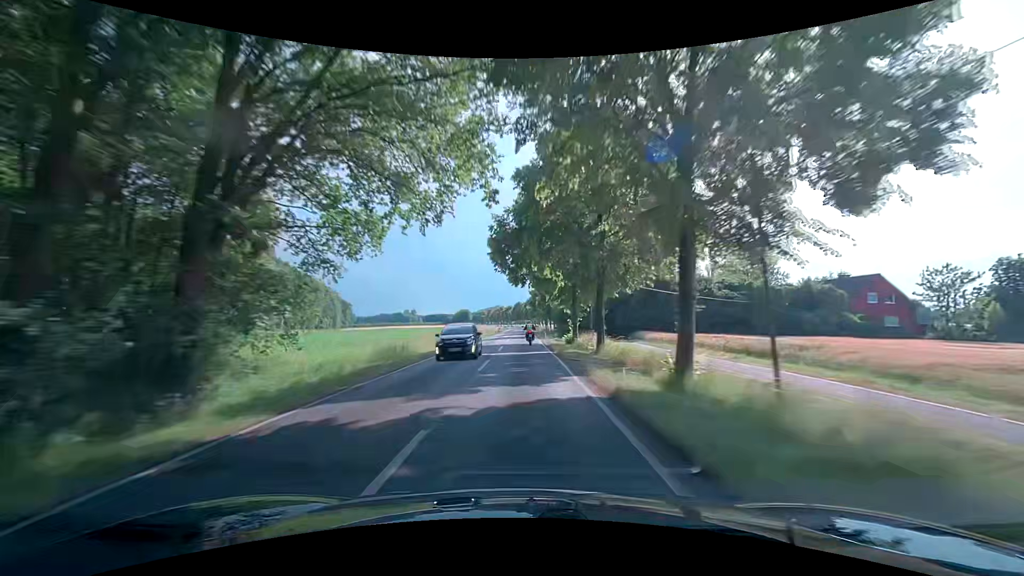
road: secondary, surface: asphalt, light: Day
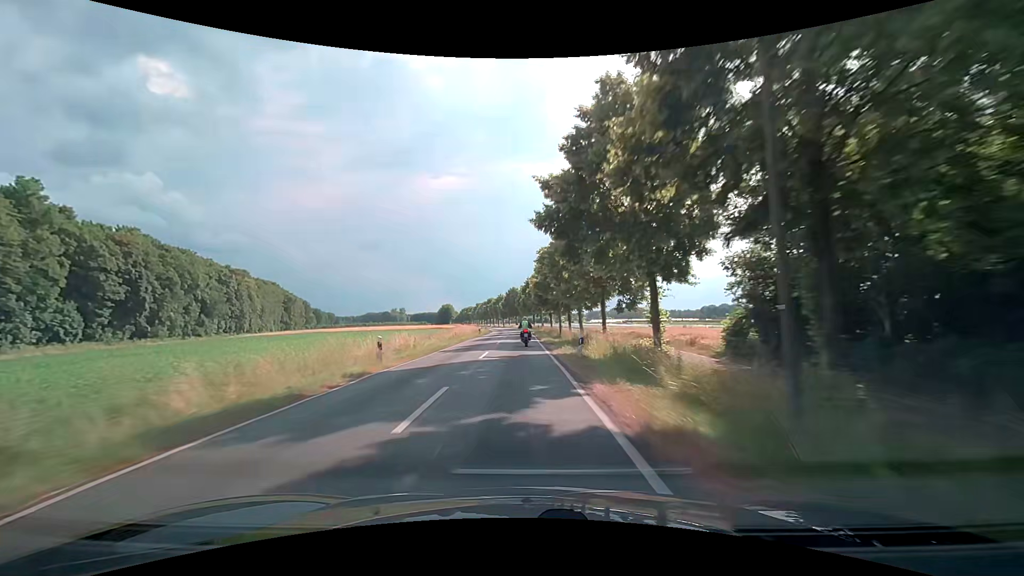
(+0.6, +79.9) m; +1°
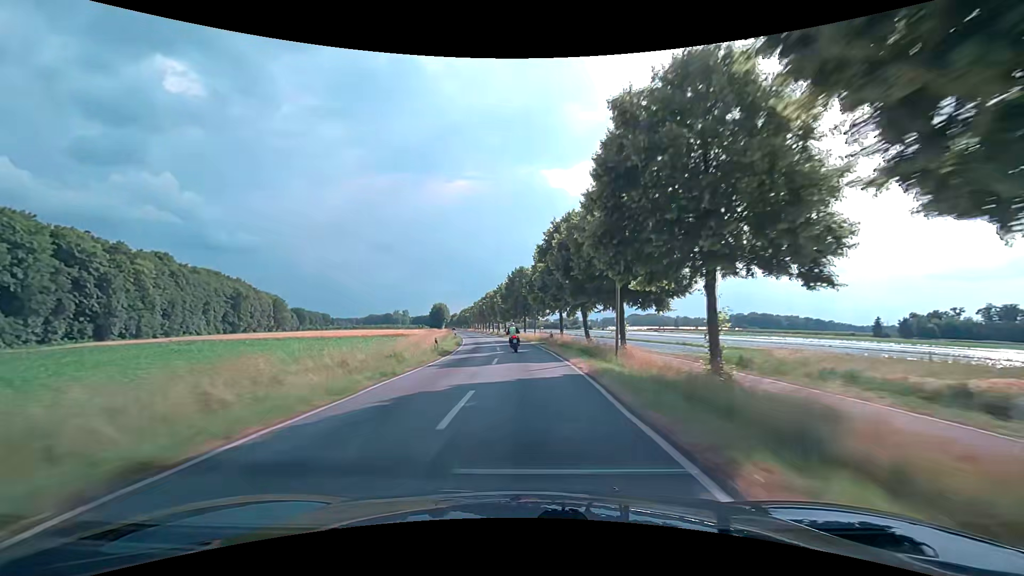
(-0.6, +59.1) m; -1°
